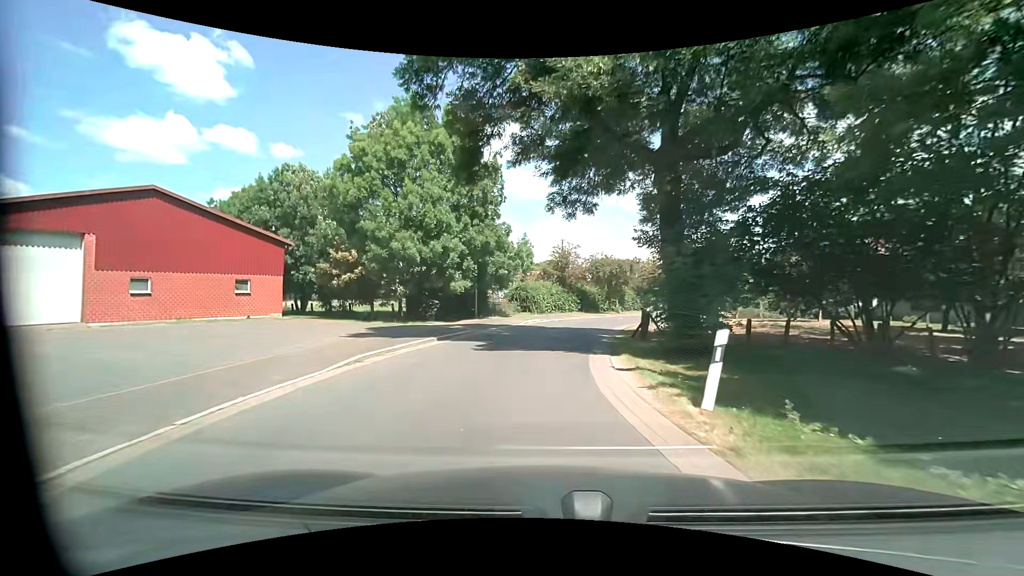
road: tertiary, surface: asphalt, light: Day
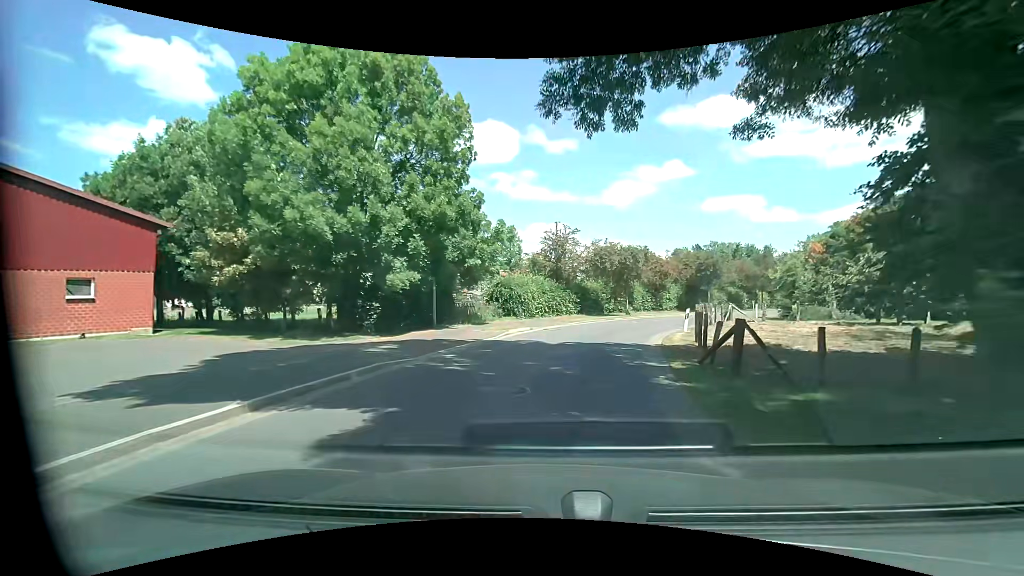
(-0.1, +10.2) m; +1°
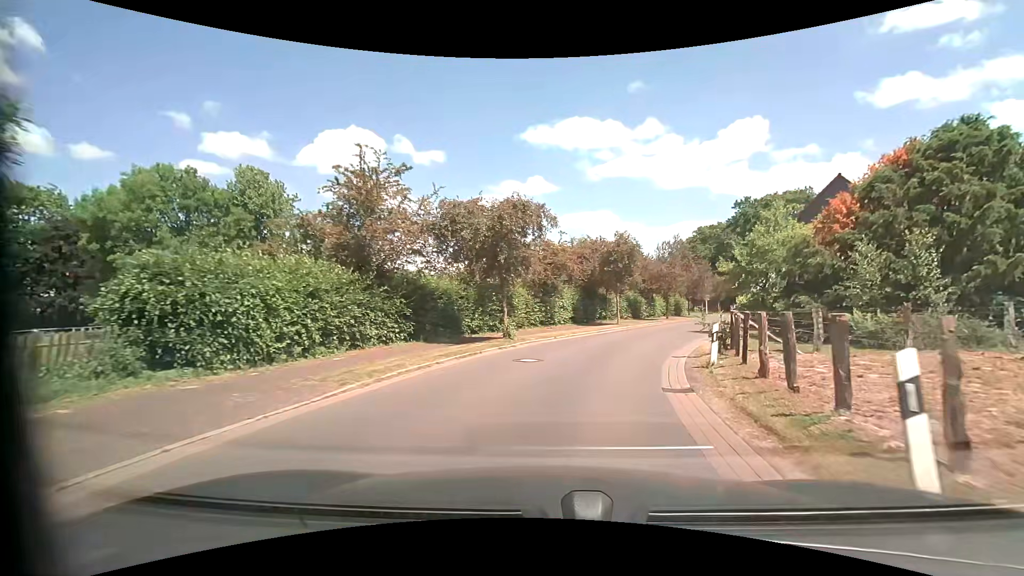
(+1.9, +18.7) m; +14°
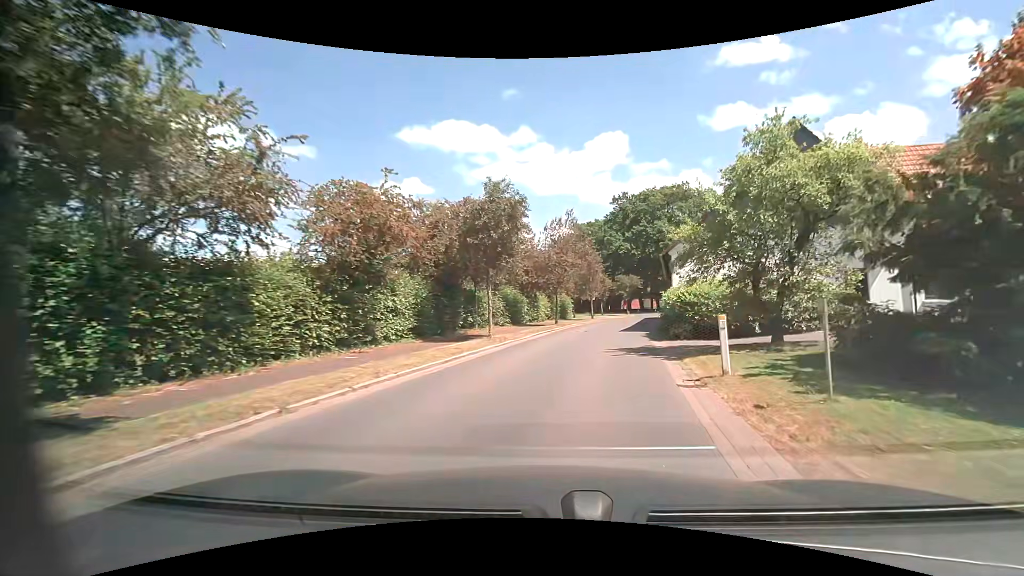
(+1.7, +13.9) m; +13°
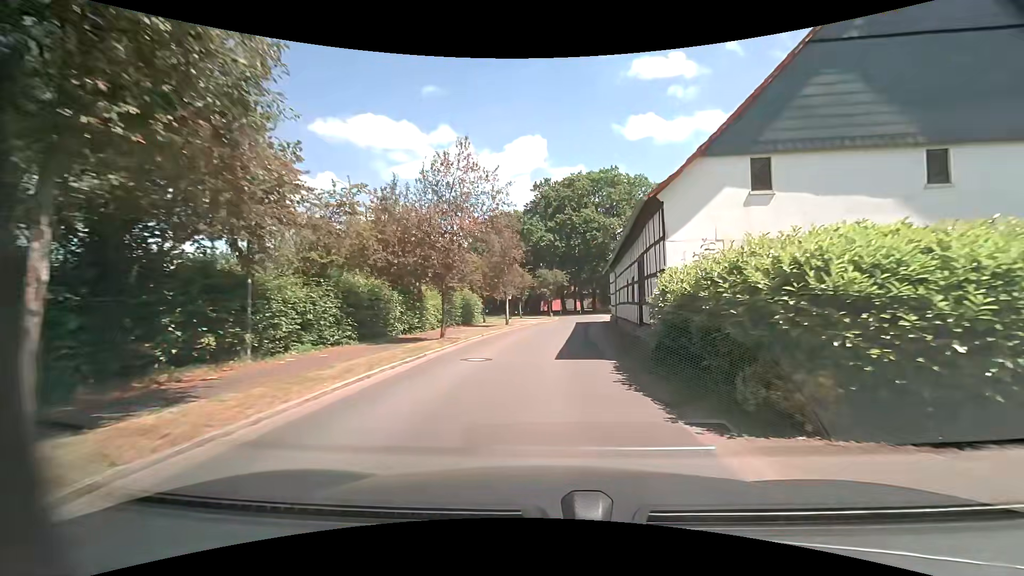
(+1.4, +14.7) m; +10°
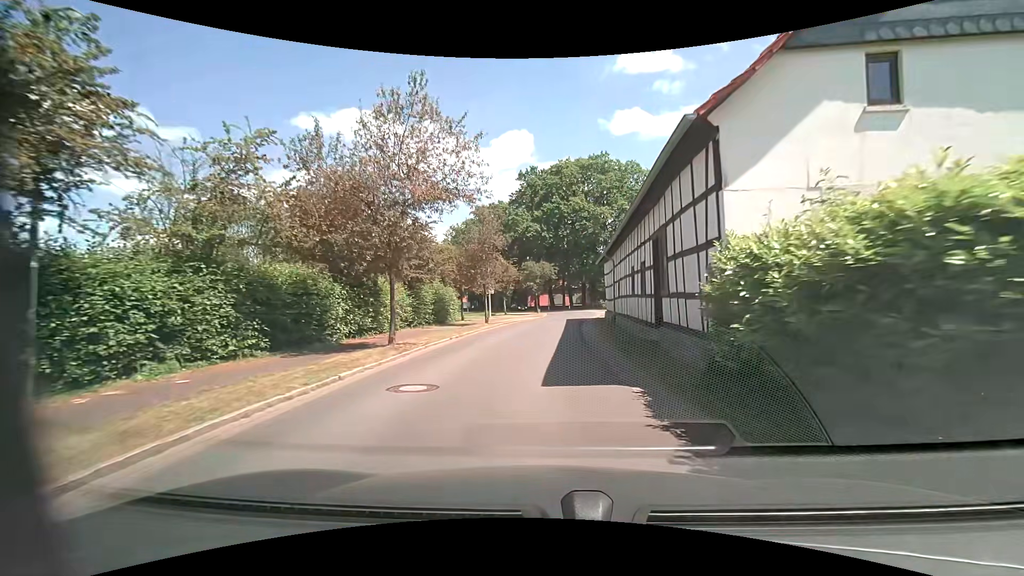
(+0.1, +5.1) m; +2°
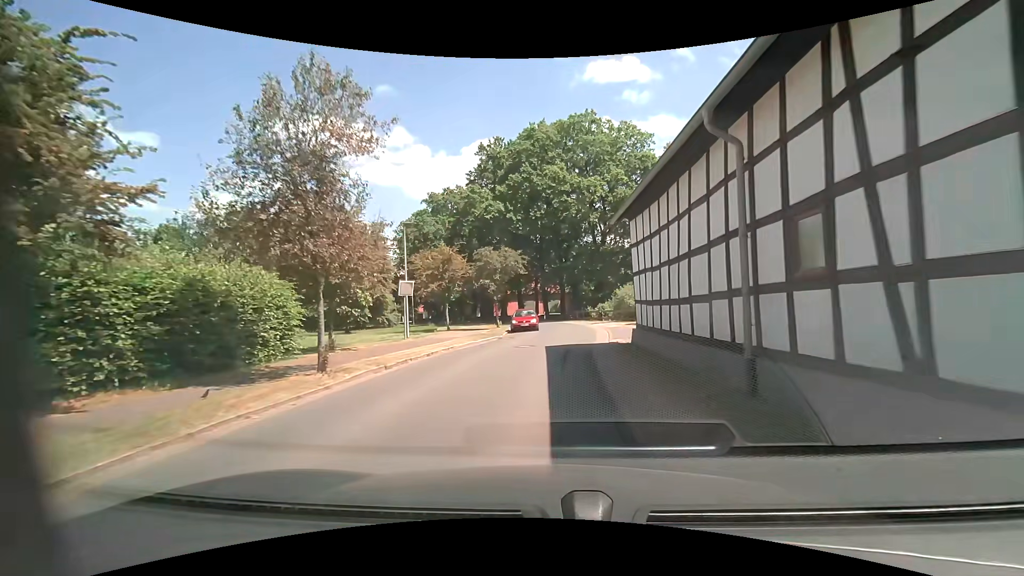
(+0.5, +19.9) m; +3°
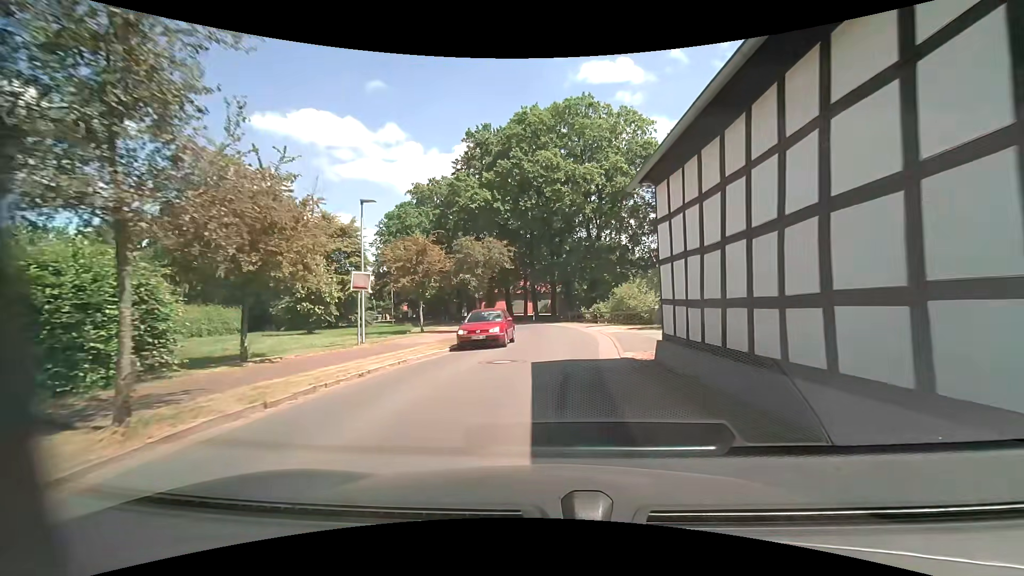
(+0.1, +4.8) m; +2°
(0, +10) (+1, +20) (+1, +30) (0, +40) (-3, +50) (-7, +59) (-12, +67) (-17, +76) (-22, +84) (-28, +93) m
